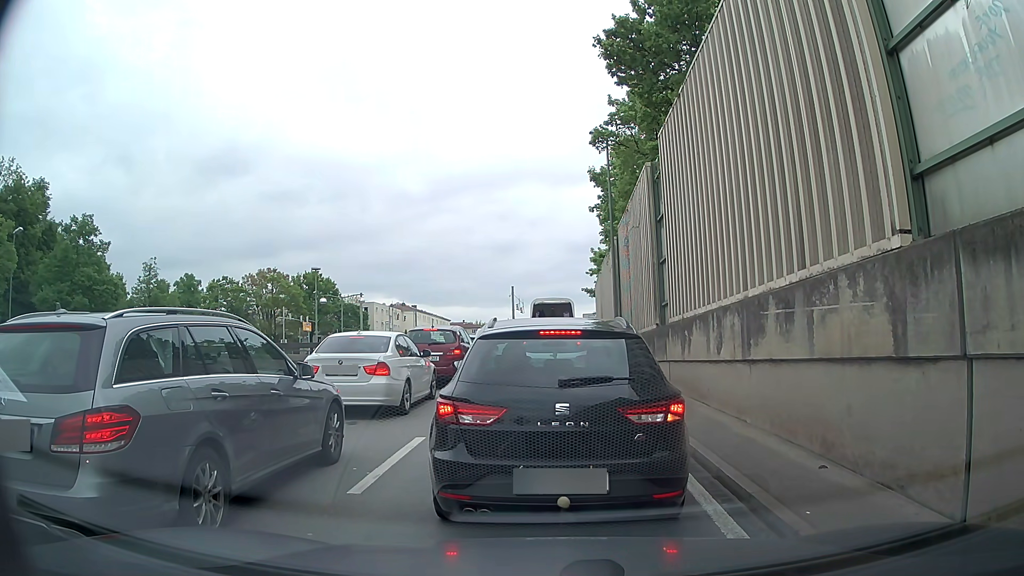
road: trunk_link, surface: asphalt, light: Day
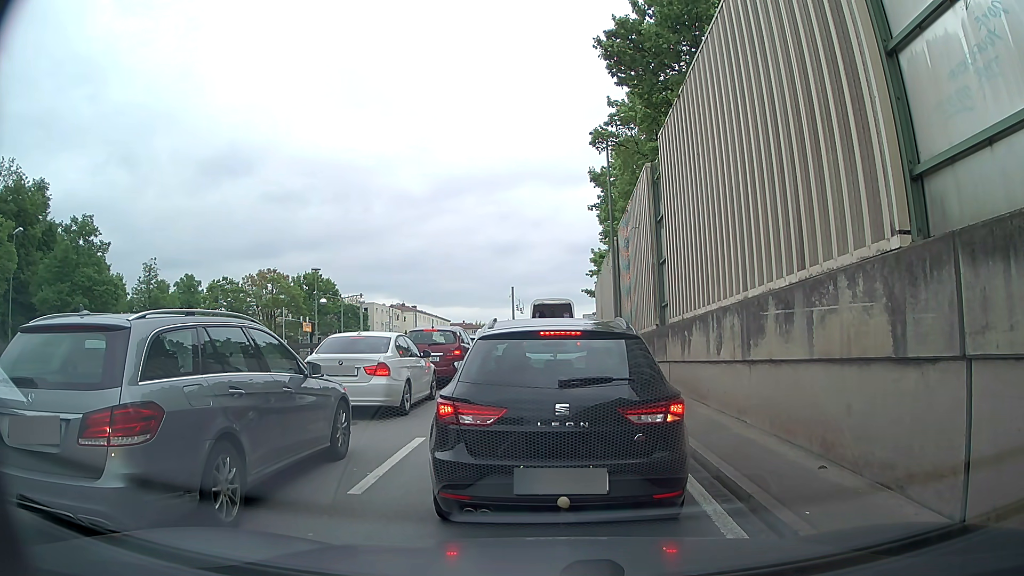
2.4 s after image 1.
(0.0, +0.1) m; 0°
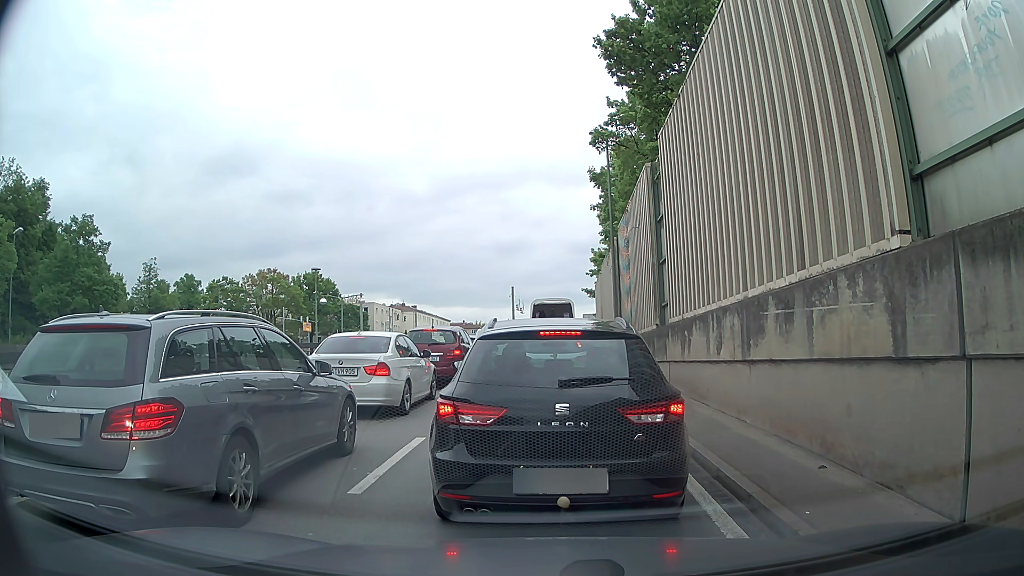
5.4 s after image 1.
(0.0, 0.0) m; 0°
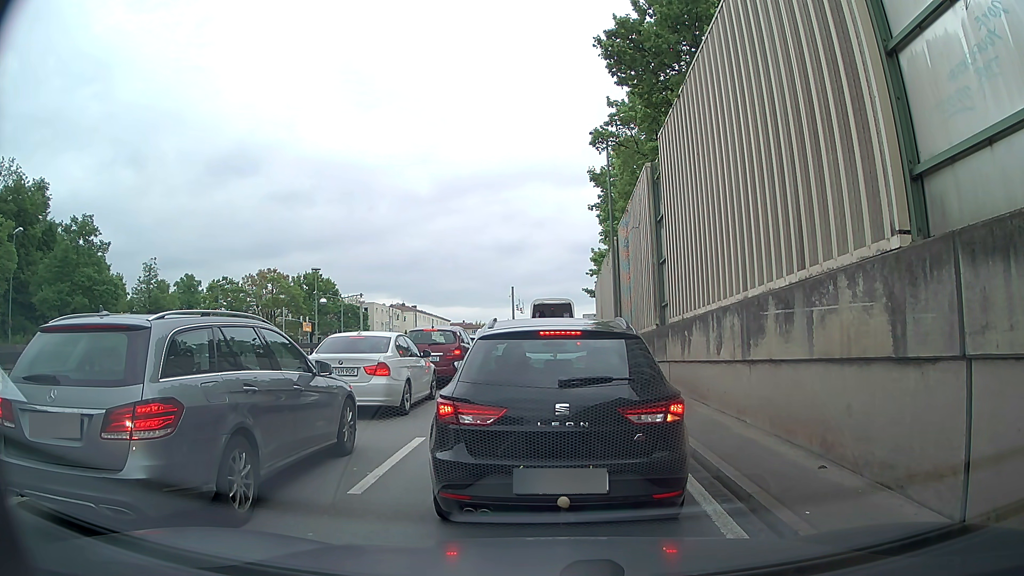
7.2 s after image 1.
(0.0, 0.0) m; 0°
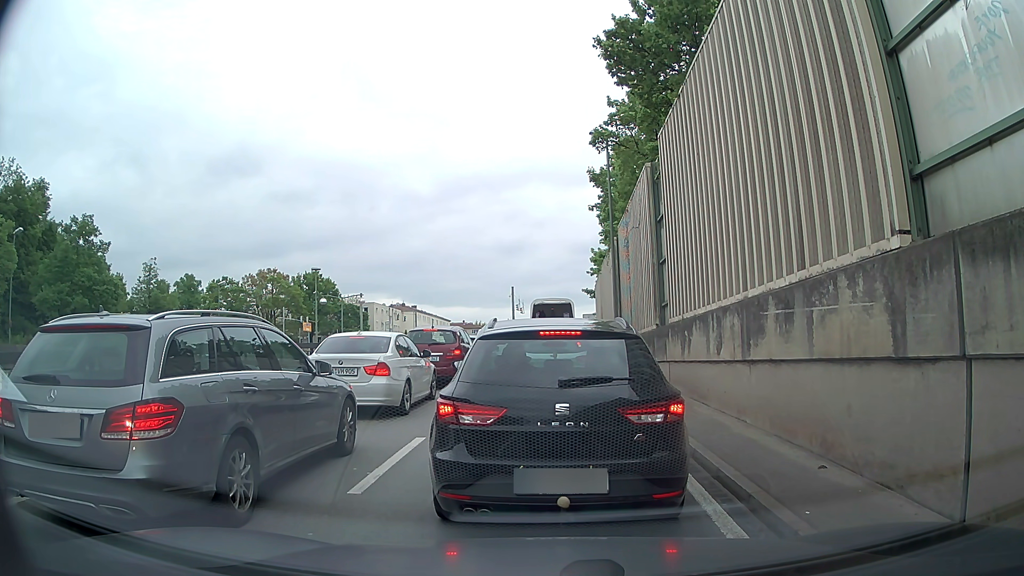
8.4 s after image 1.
(0.0, 0.0) m; 0°
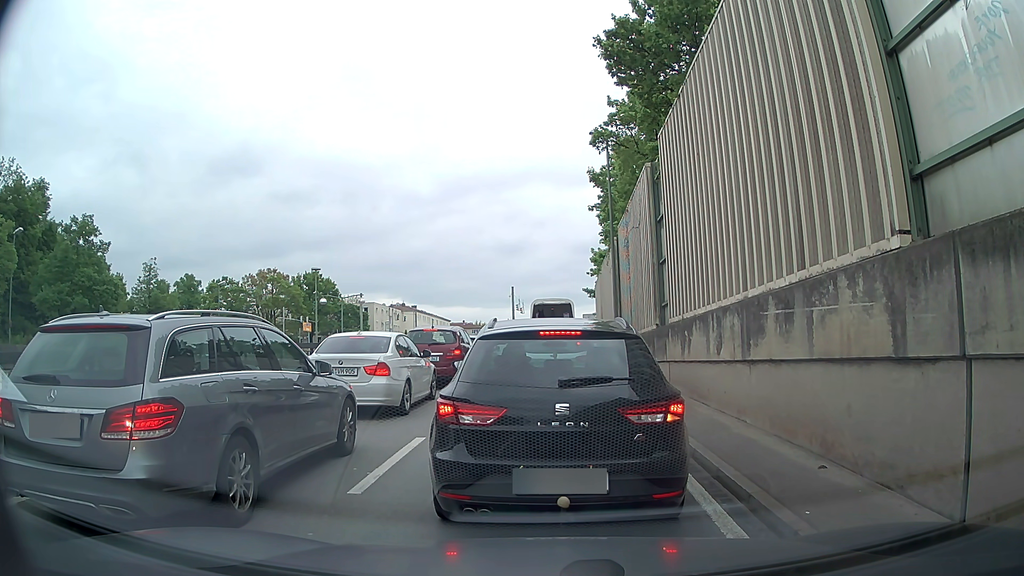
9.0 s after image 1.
(0.0, 0.0) m; 0°
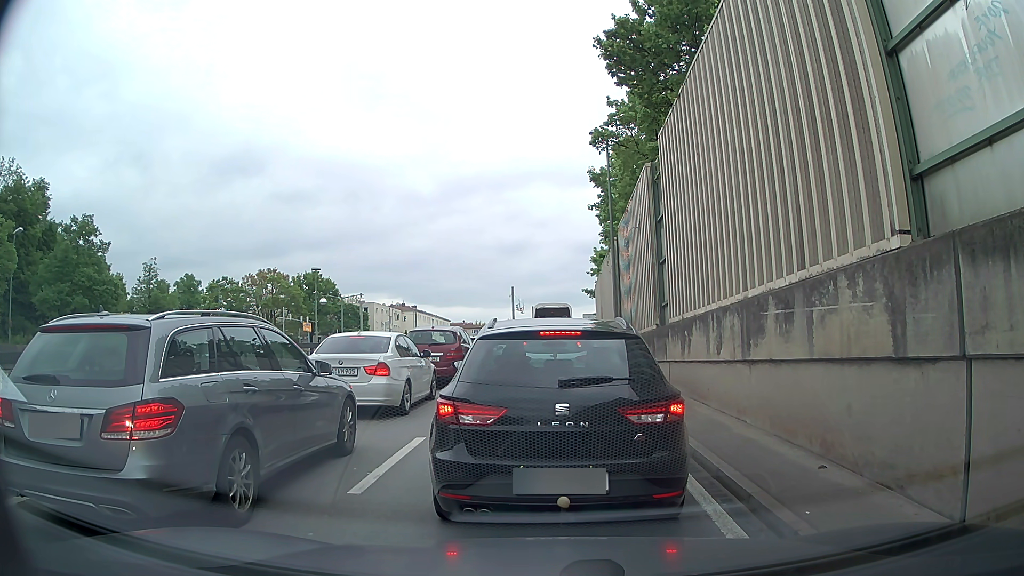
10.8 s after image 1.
(0.0, 0.0) m; 0°
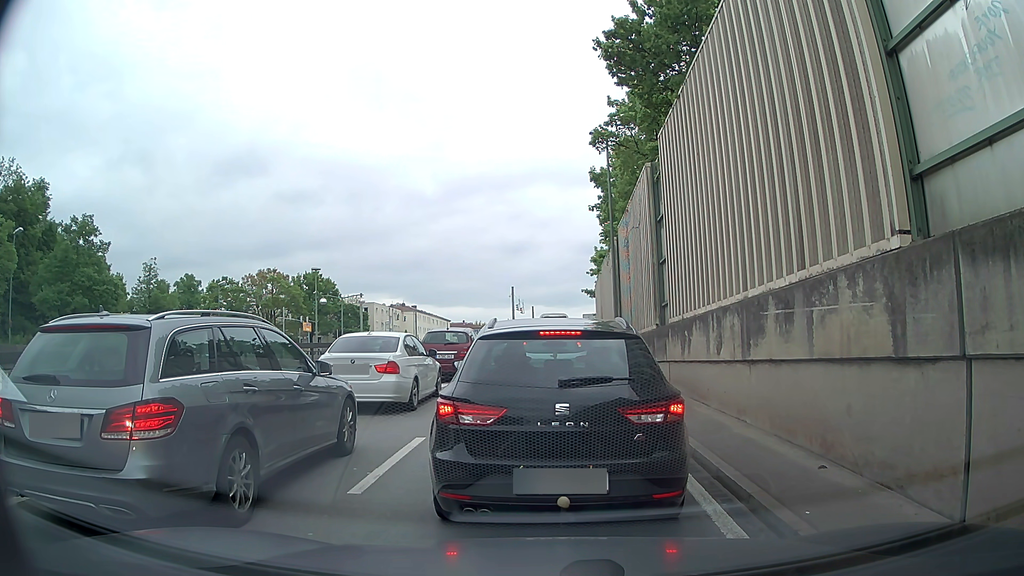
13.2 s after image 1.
(0.0, 0.0) m; 0°
